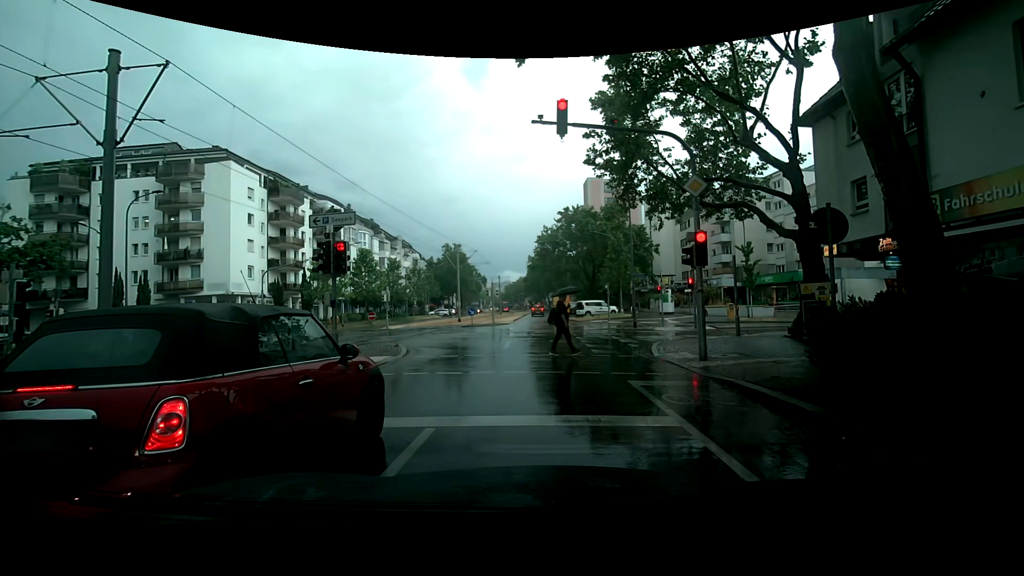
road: tertiary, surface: asphalt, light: Day
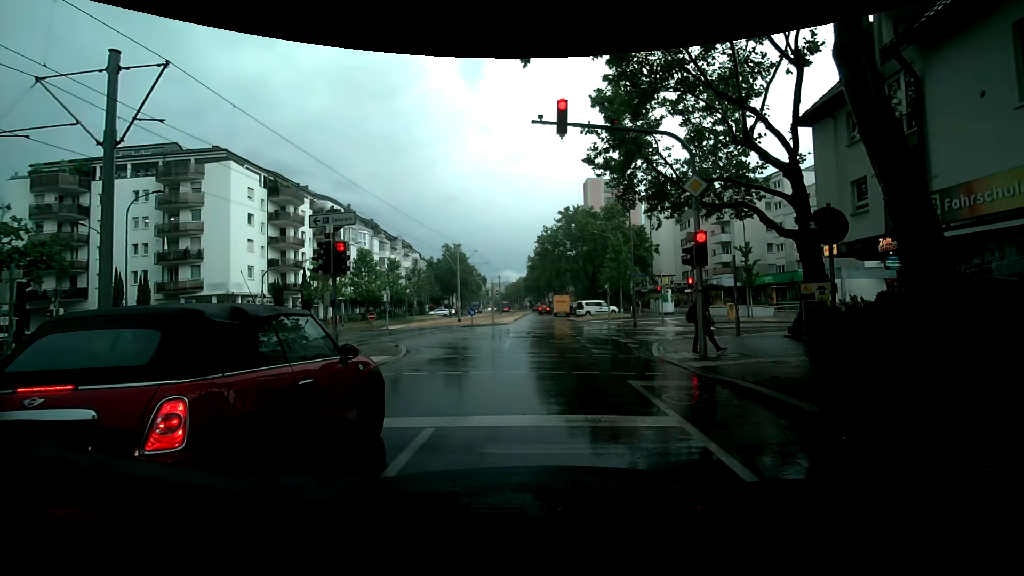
(0.0, 0.0) m; 0°
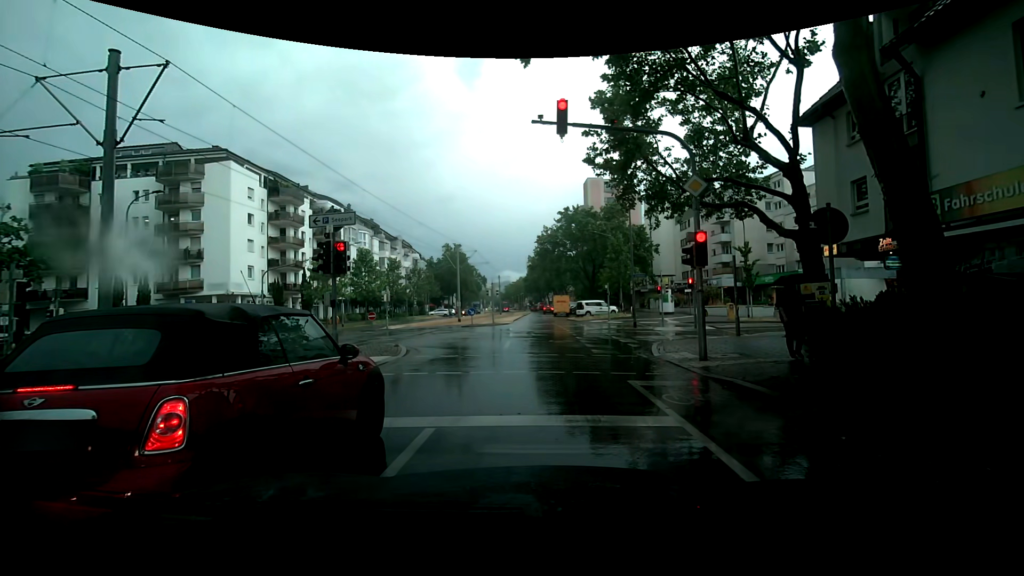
(0.0, 0.0) m; 0°
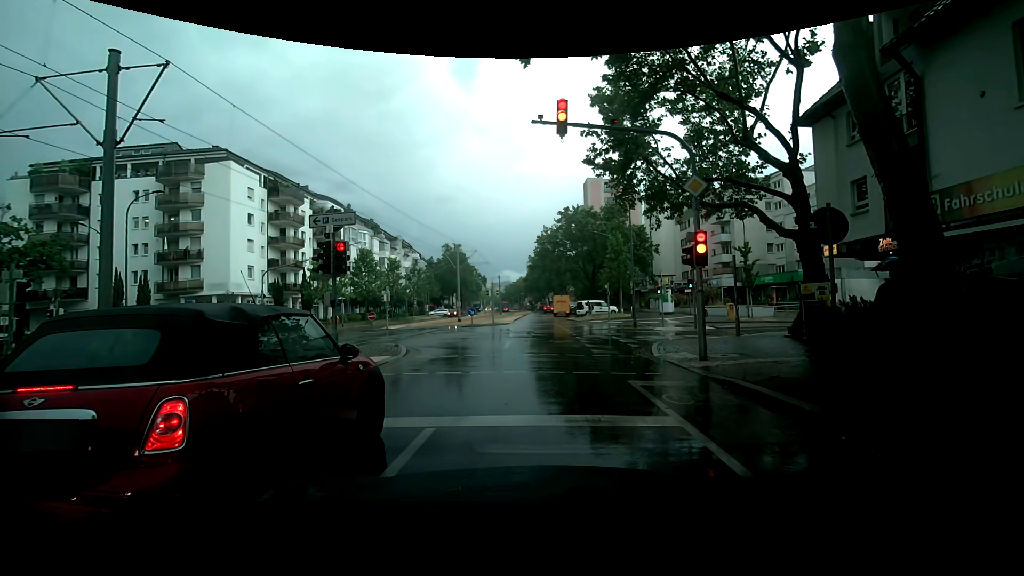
(0.0, 0.0) m; 0°
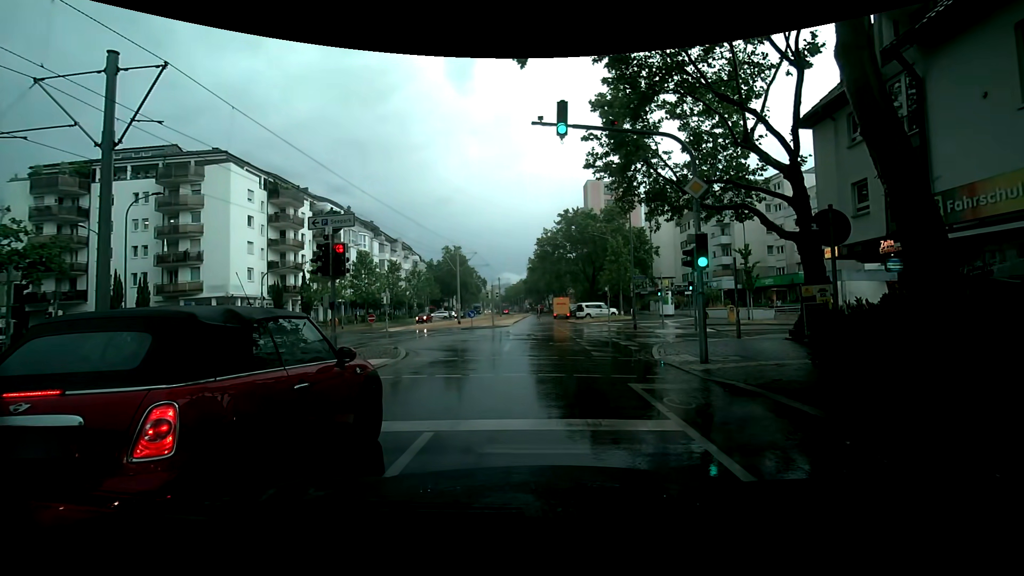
(0.0, +0.1) m; 0°
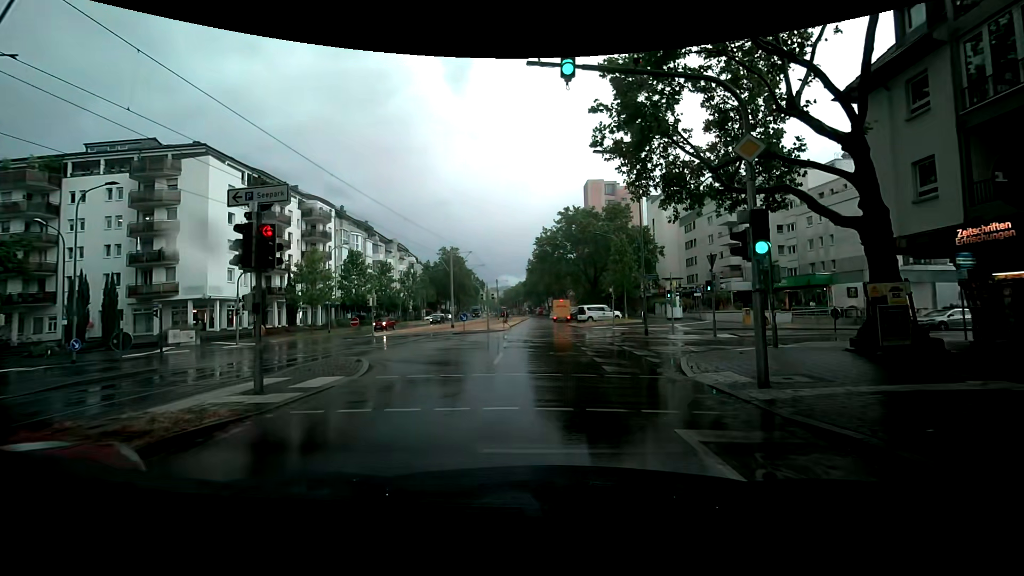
(0.0, +3.5) m; -1°
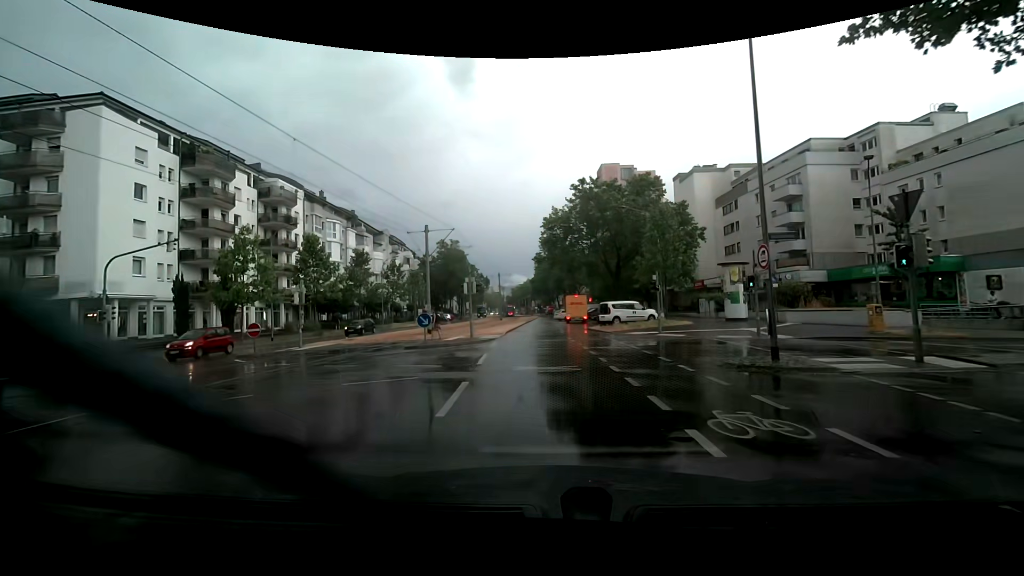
(-0.1, +13.2) m; -2°
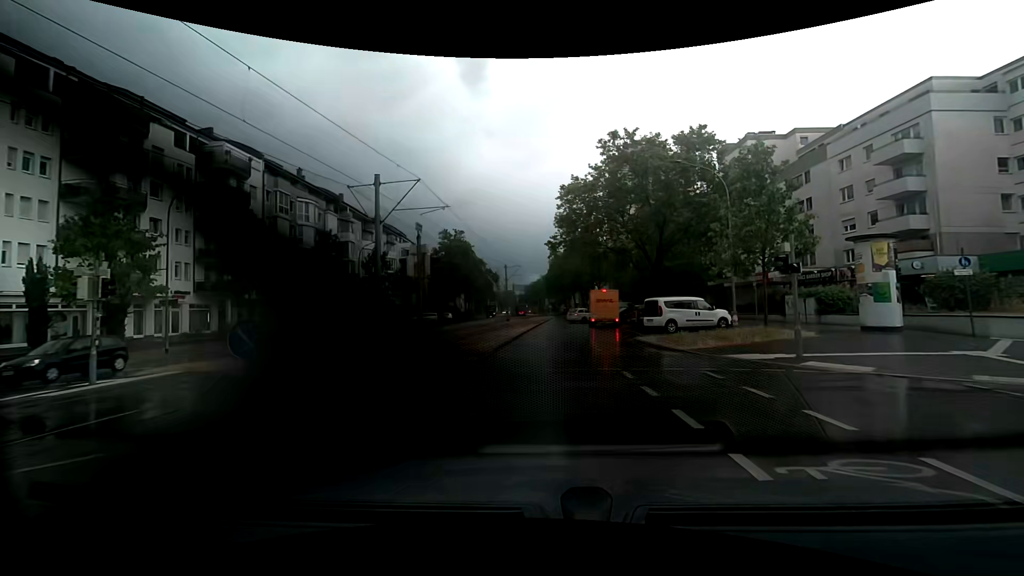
(-0.1, +12.9) m; -1°
